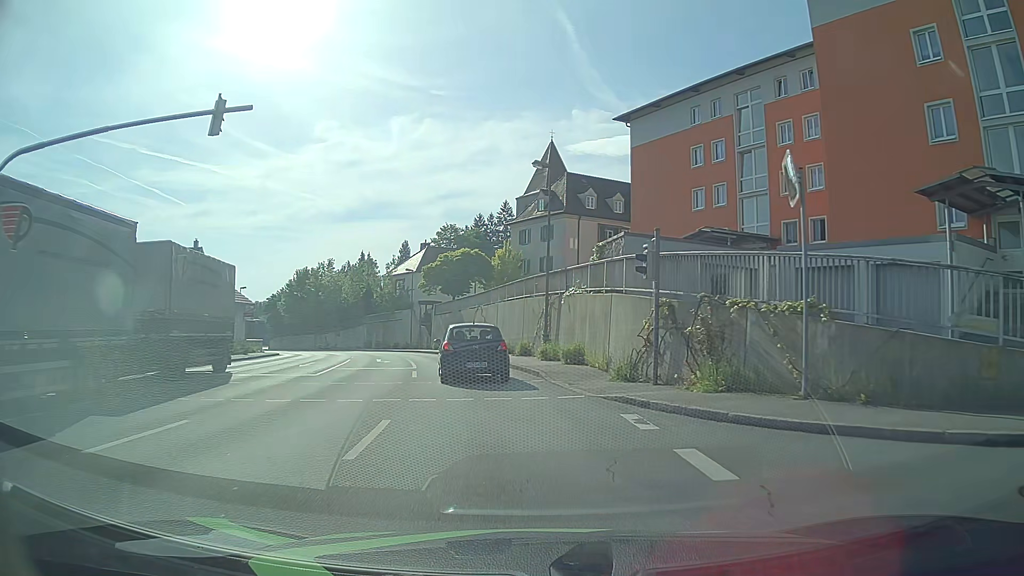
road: tertiary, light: Day
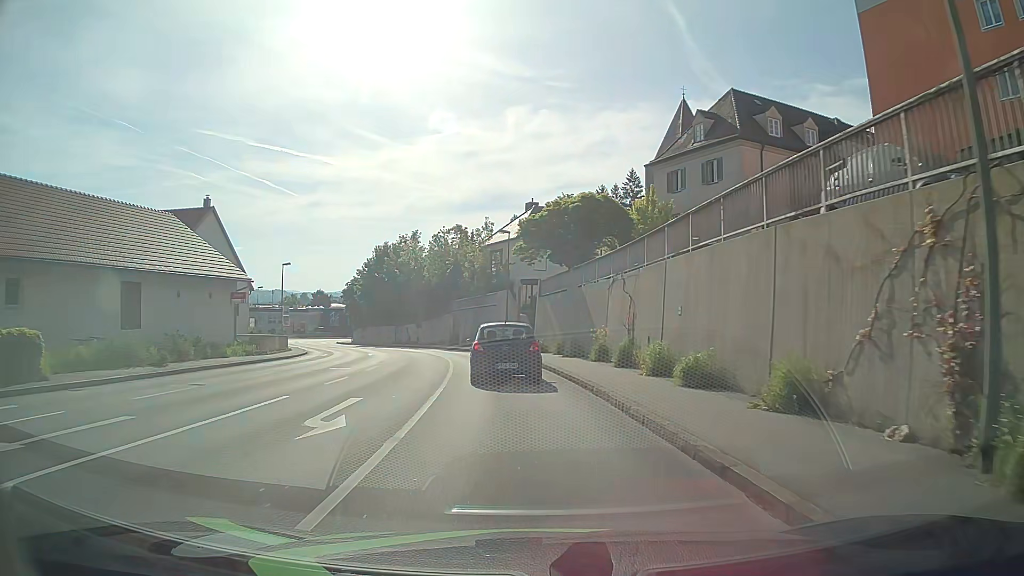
(-2.3, +22.0) m; -10°
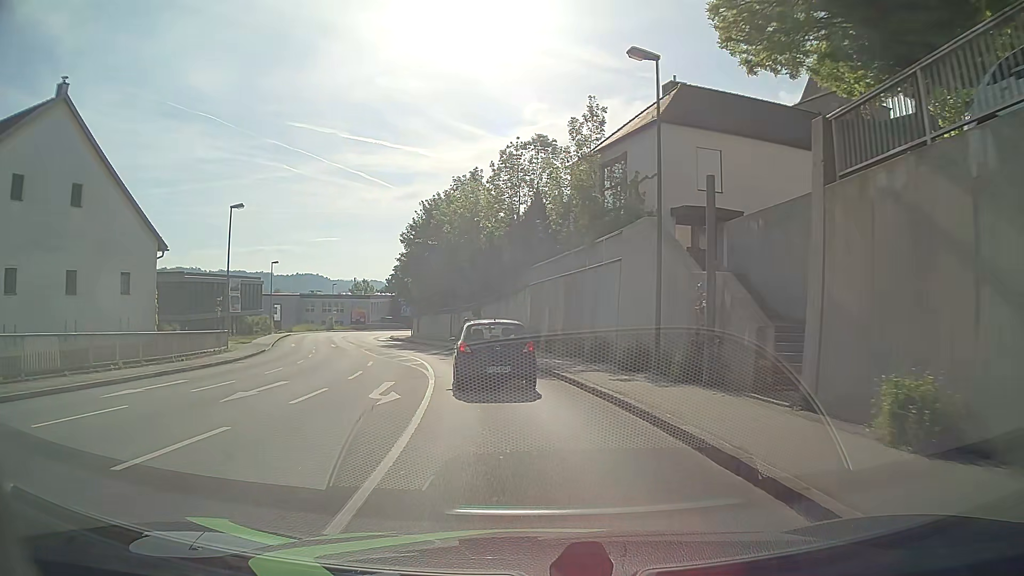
(-2.4, +28.9) m; -9°
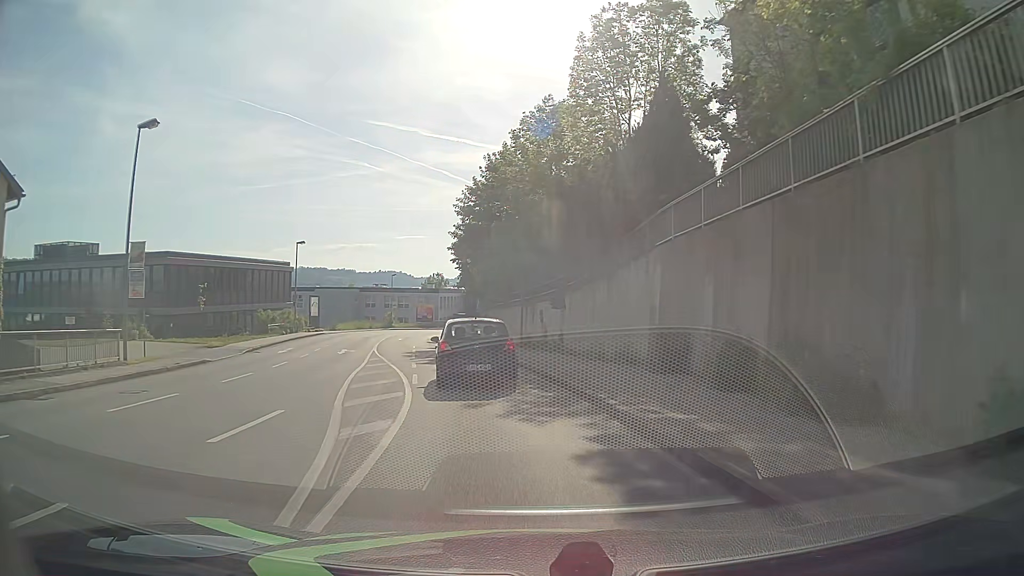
(-0.9, +16.8) m; -6°
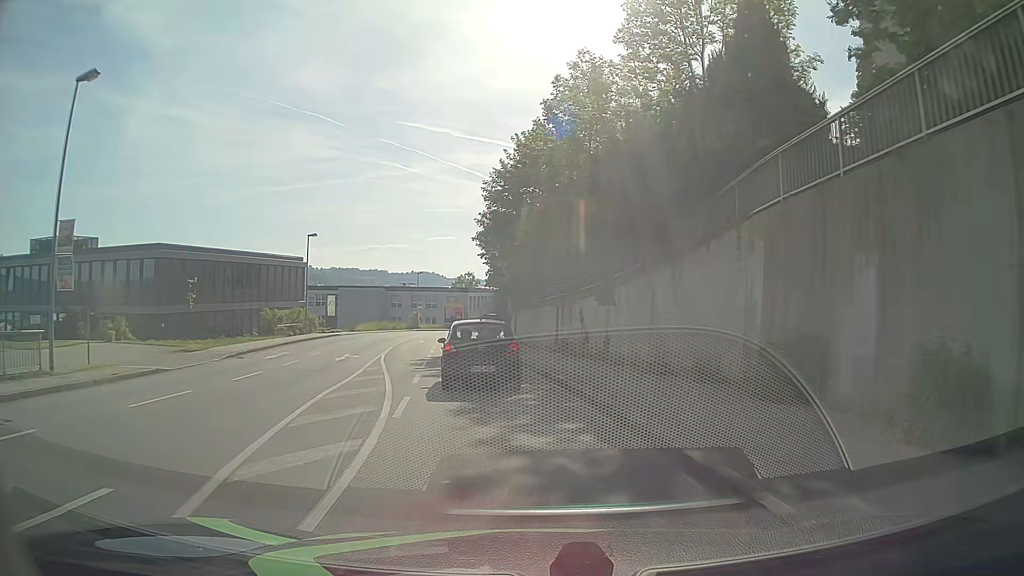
(-0.2, +5.6) m; -4°
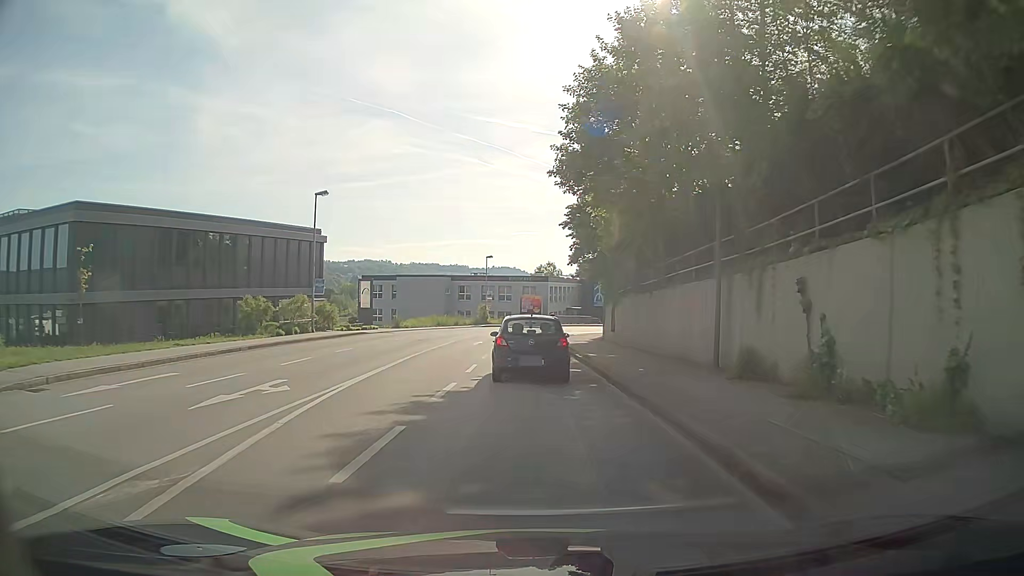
(-1.0, +16.7) m; -7°
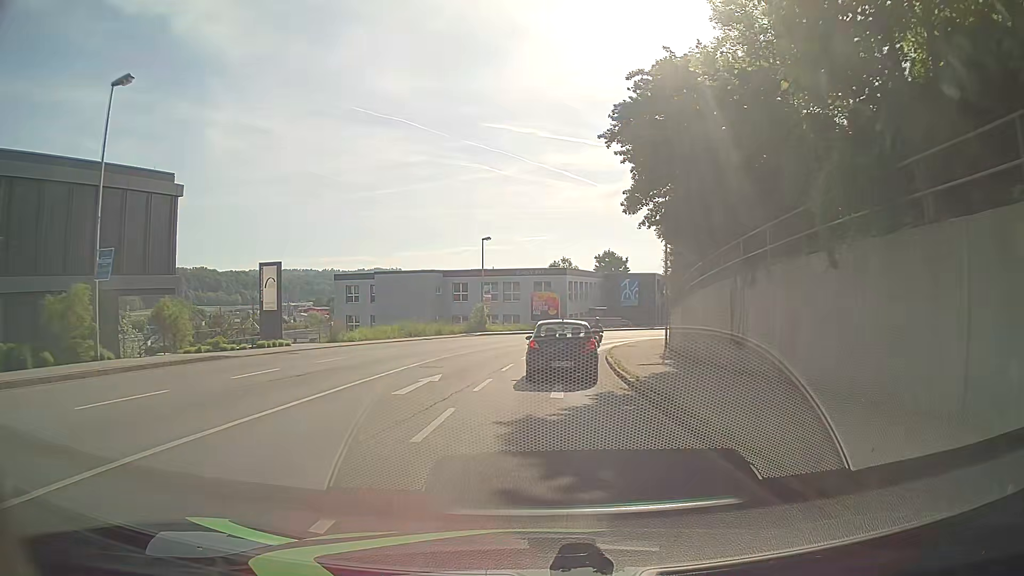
(-0.3, +21.8) m; -2°
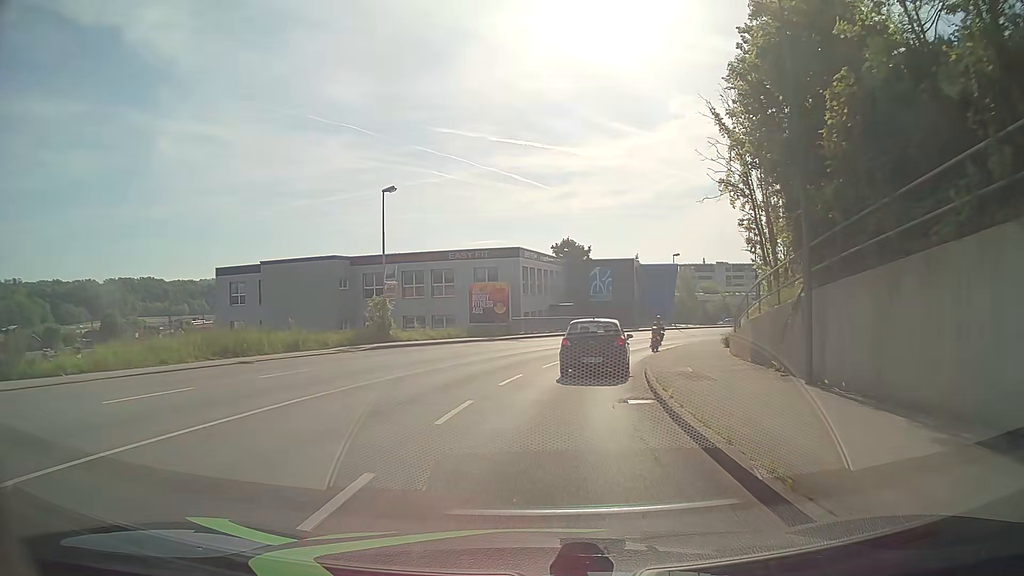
(+0.9, +22.5) m; +5°
(0, +10) (+1, +20) (+3, +30) (+6, +39) (+11, +48) (+16, +57) (+22, +65) (+29, +72) (+37, +78) (+45, +84) m
